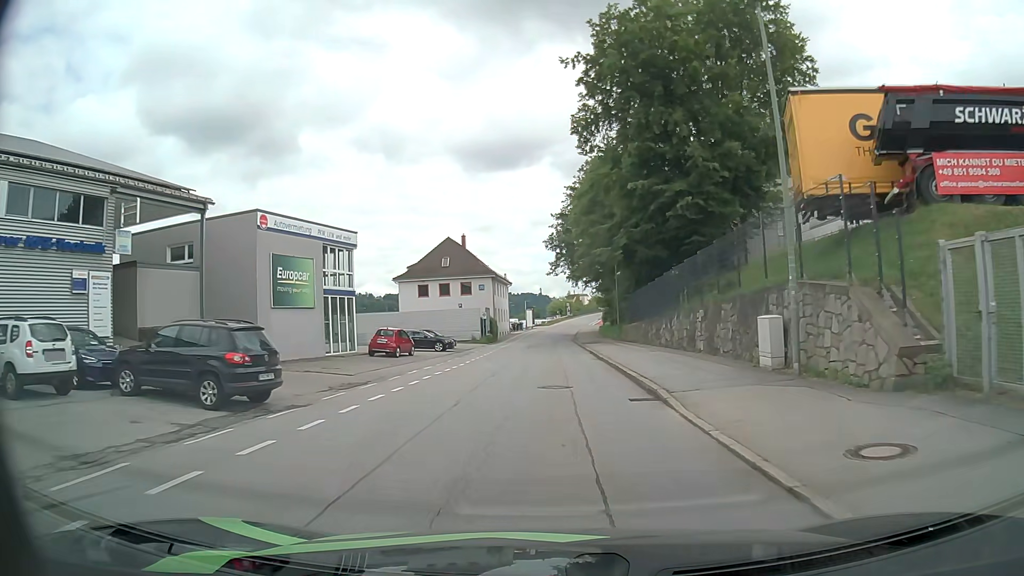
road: residential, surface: asphalt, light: Day
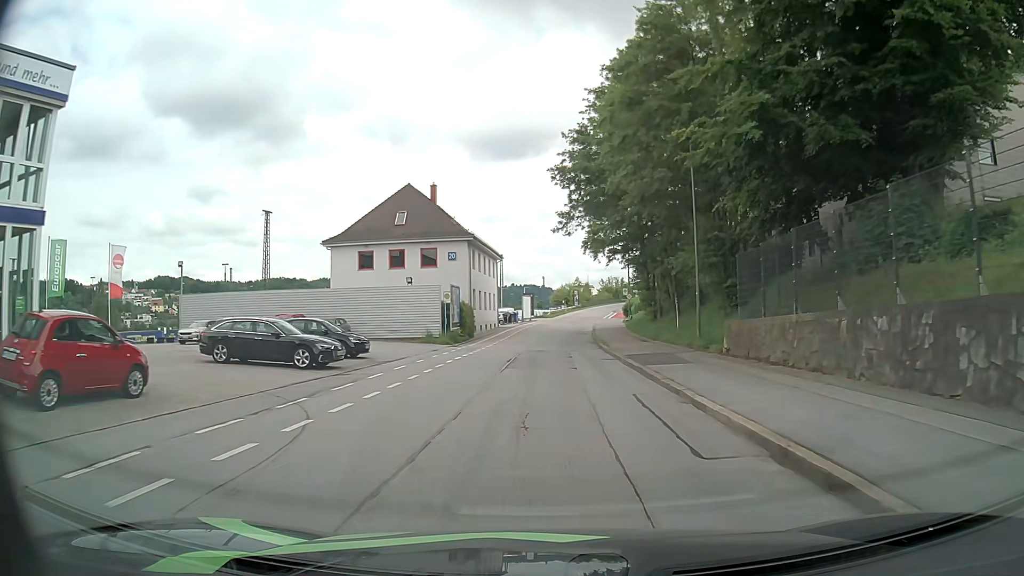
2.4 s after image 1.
(-0.2, +26.8) m; -1°
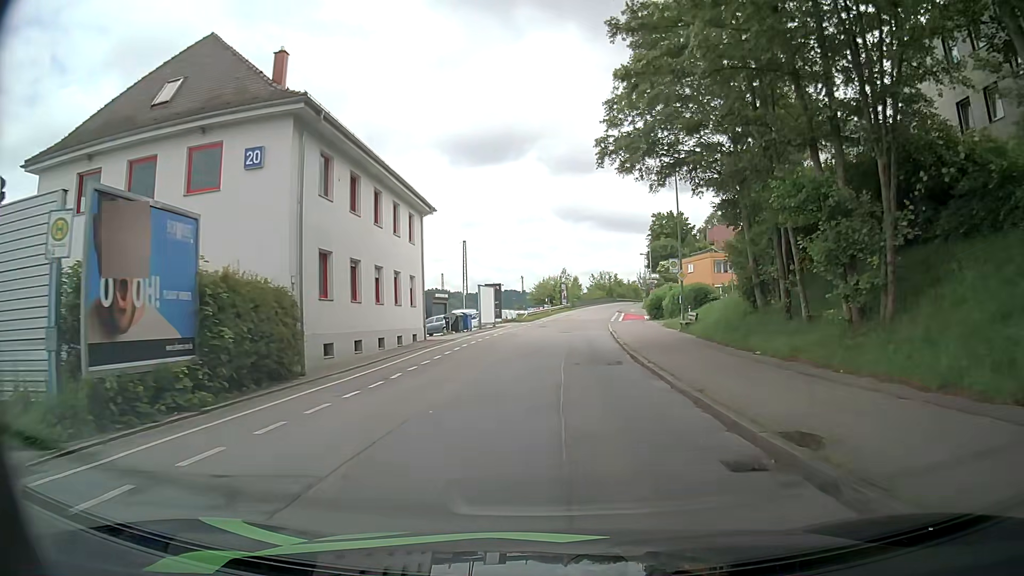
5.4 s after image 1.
(+0.5, +33.0) m; +1°
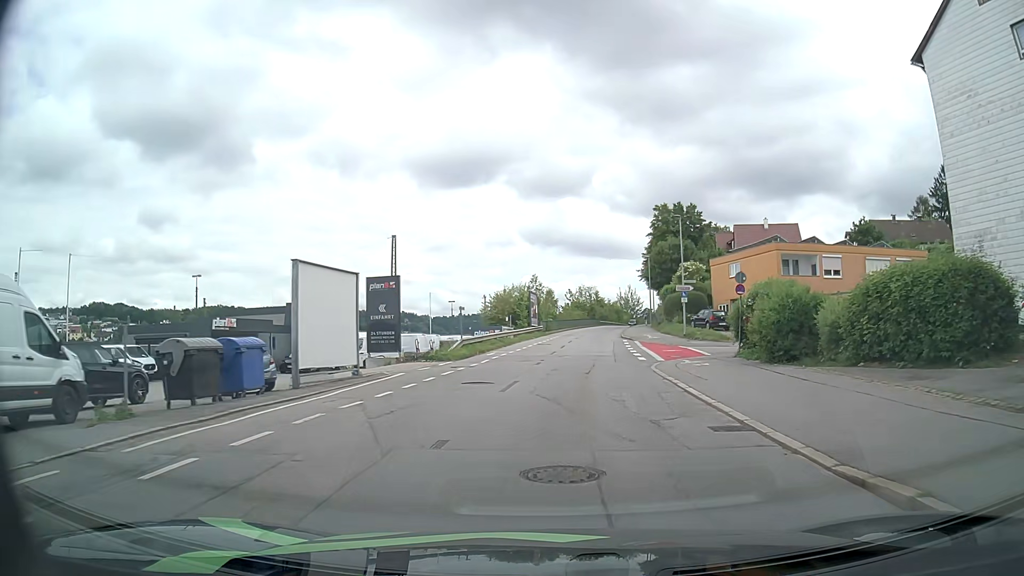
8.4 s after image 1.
(+1.2, +31.8) m; +3°
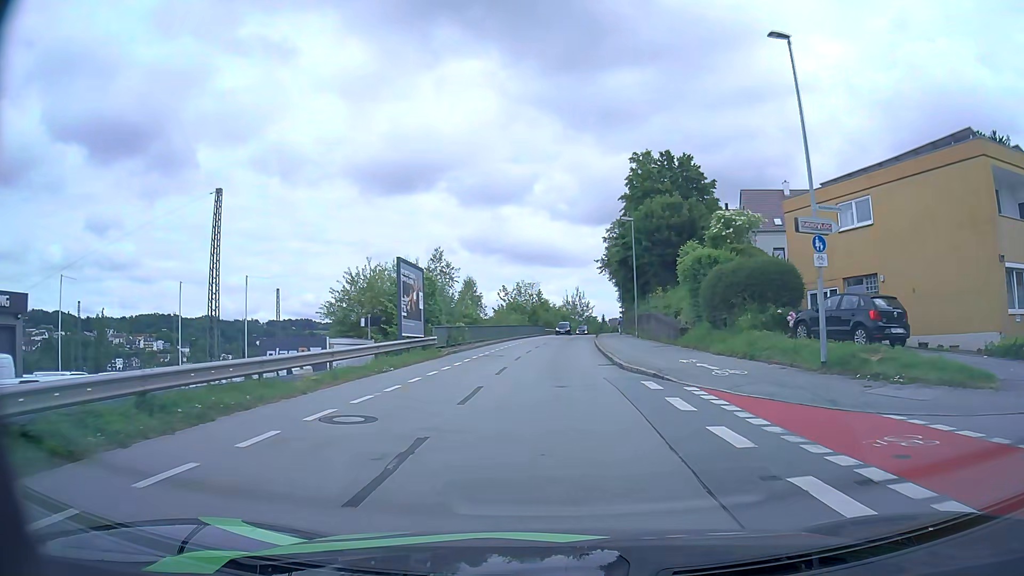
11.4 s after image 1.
(+1.6, +30.6) m; +6°
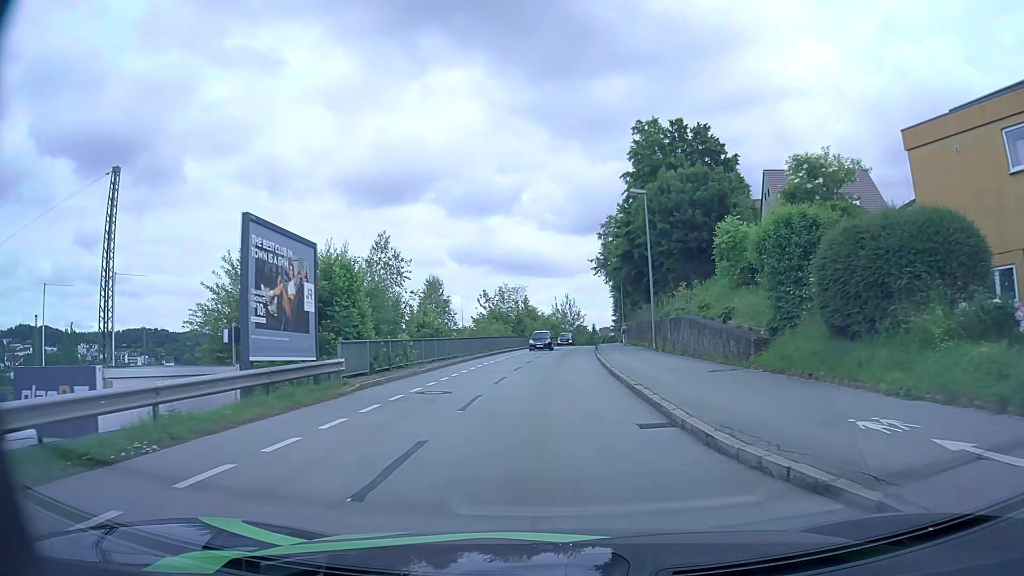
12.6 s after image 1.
(+0.1, +11.6) m; +1°
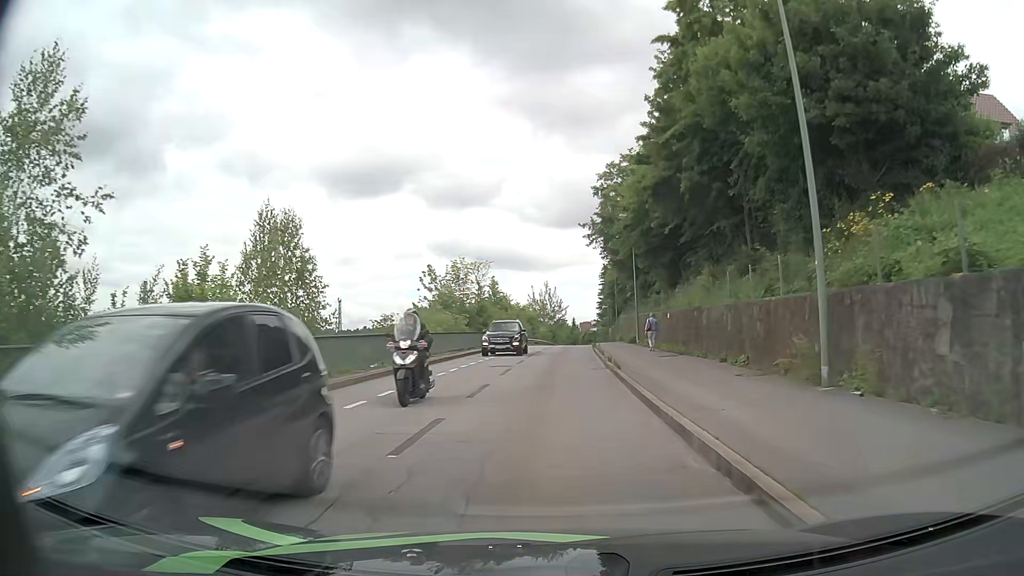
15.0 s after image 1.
(+0.3, +22.5) m; +2°
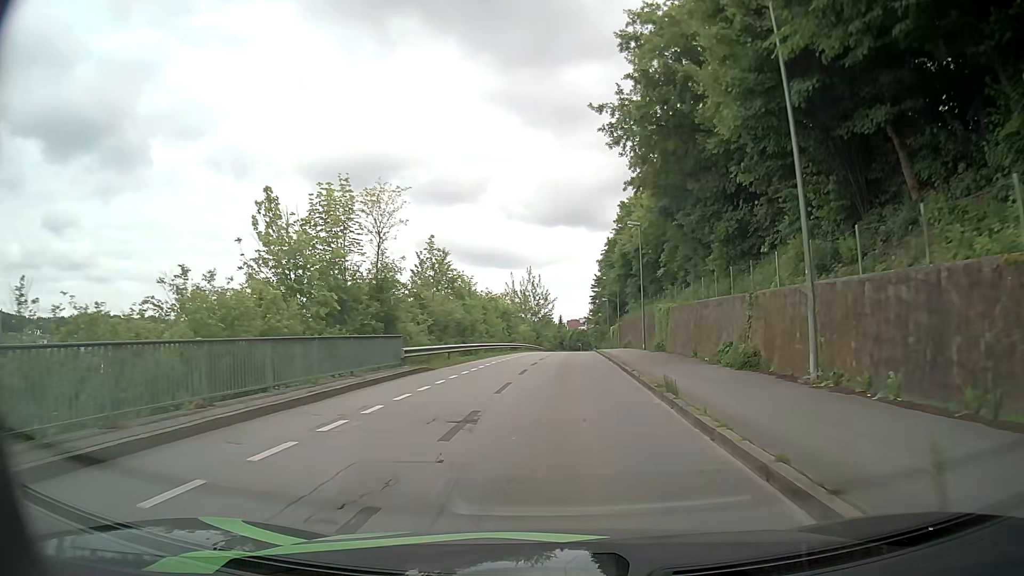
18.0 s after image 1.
(+0.3, +29.0) m; +1°
